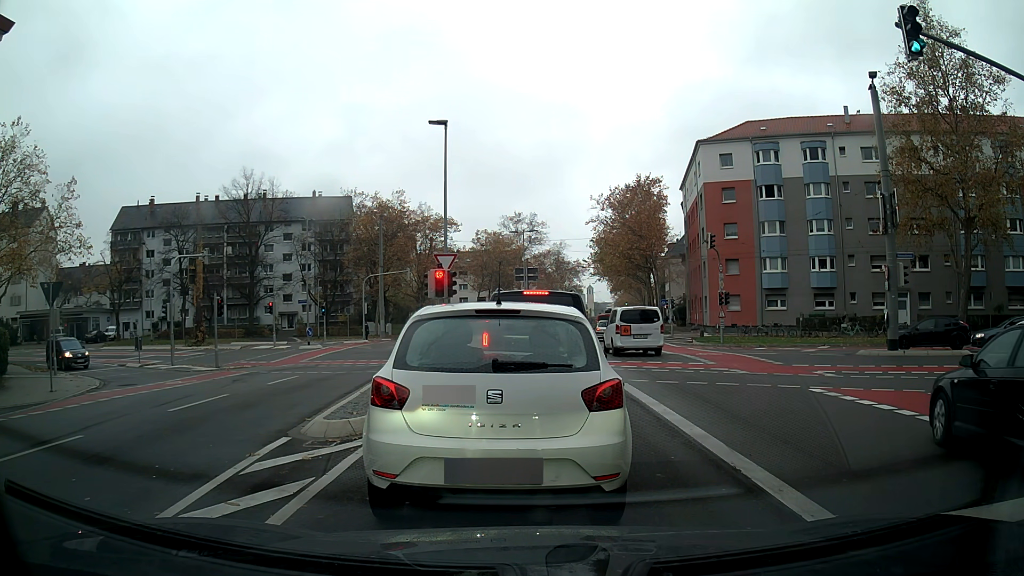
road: secondary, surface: asphalt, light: Day
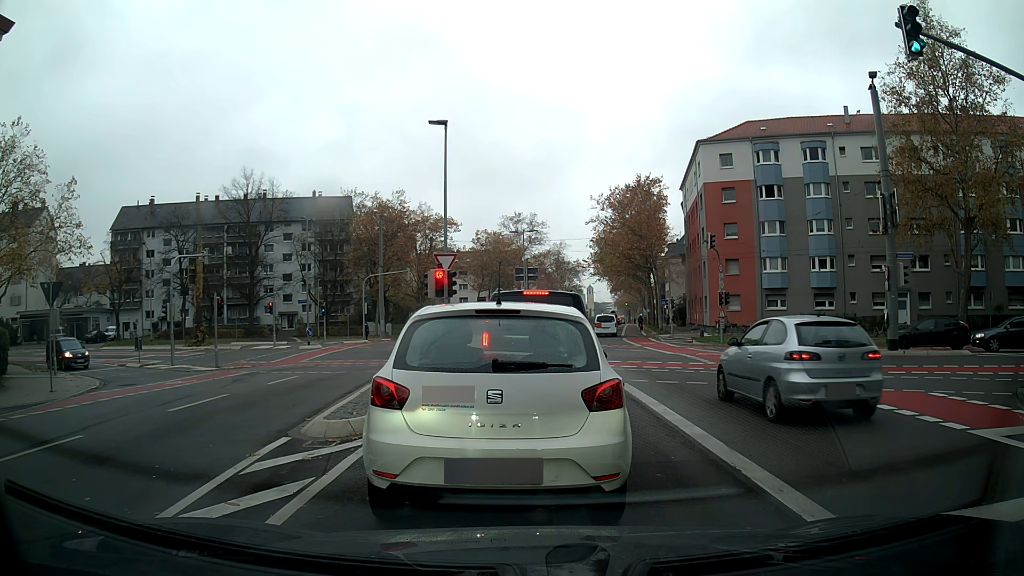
(0.0, 0.0) m; 0°
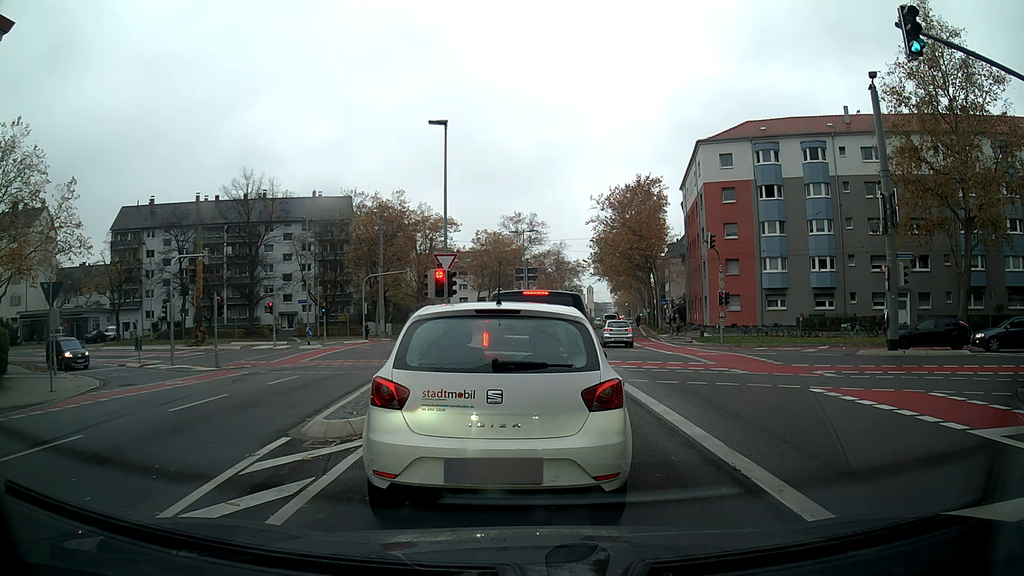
(0.0, 0.0) m; 0°
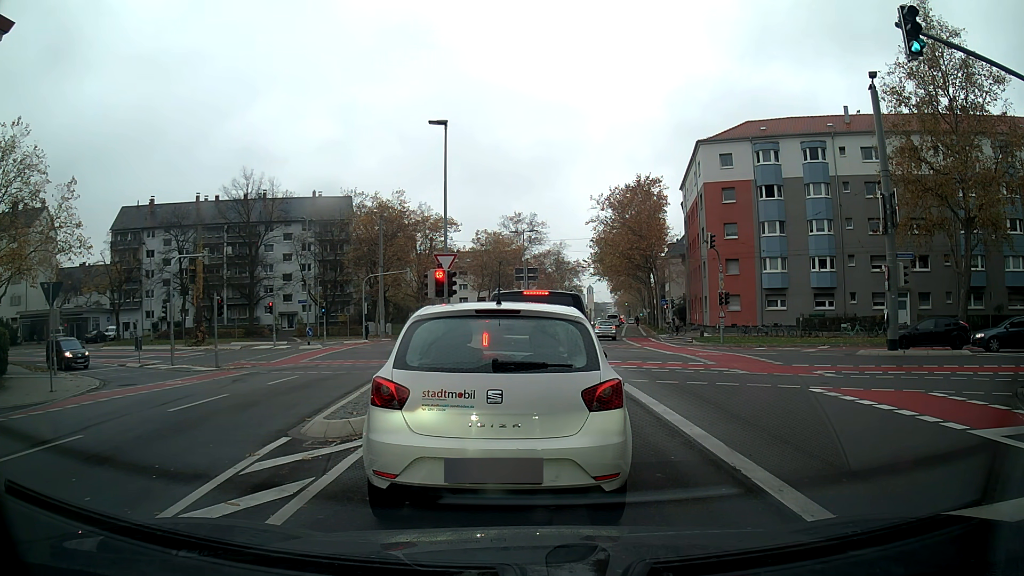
(0.0, 0.0) m; 0°
